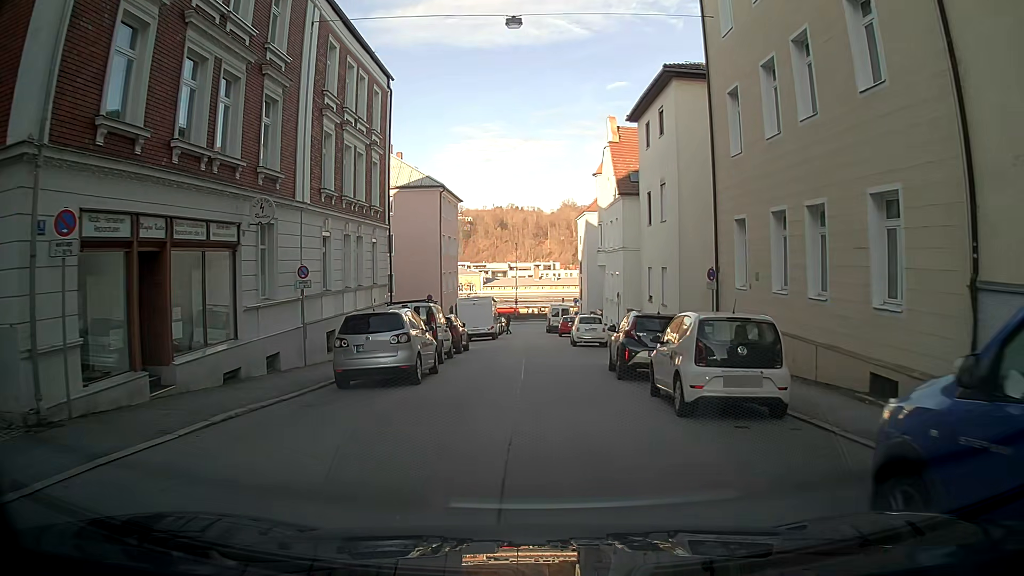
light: Day
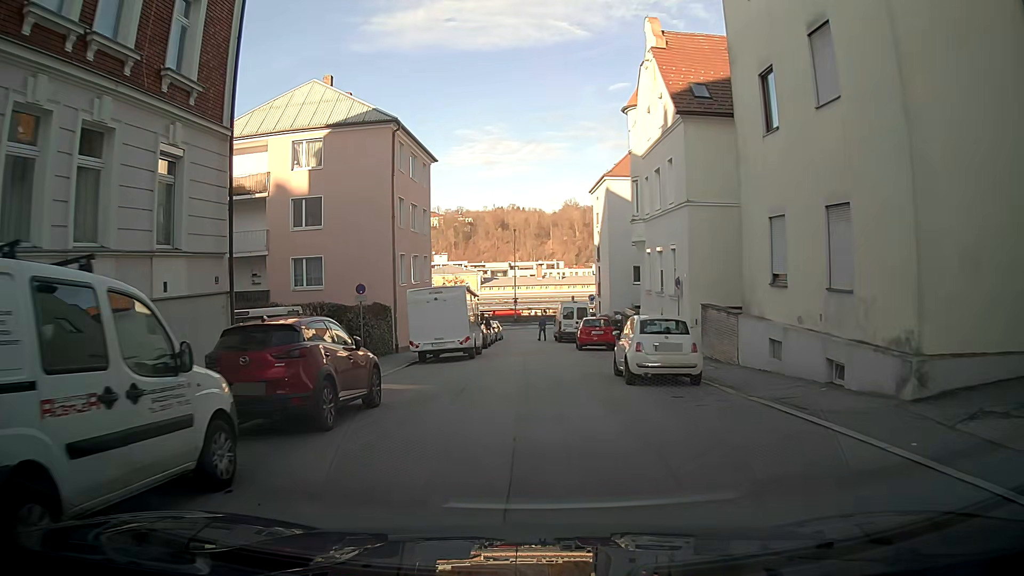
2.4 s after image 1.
(-0.2, +17.1) m; -2°
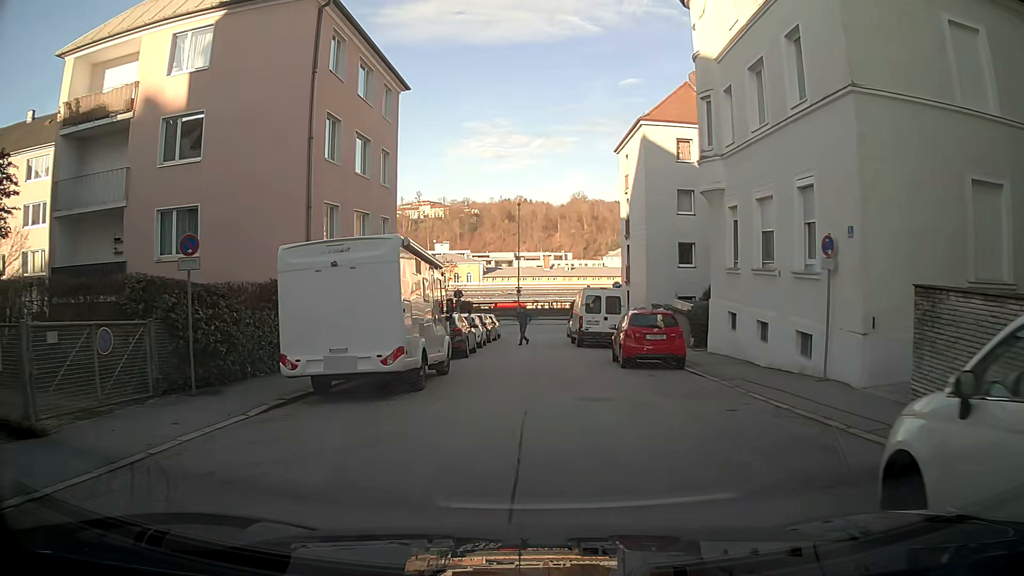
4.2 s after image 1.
(+0.2, +13.0) m; +2°
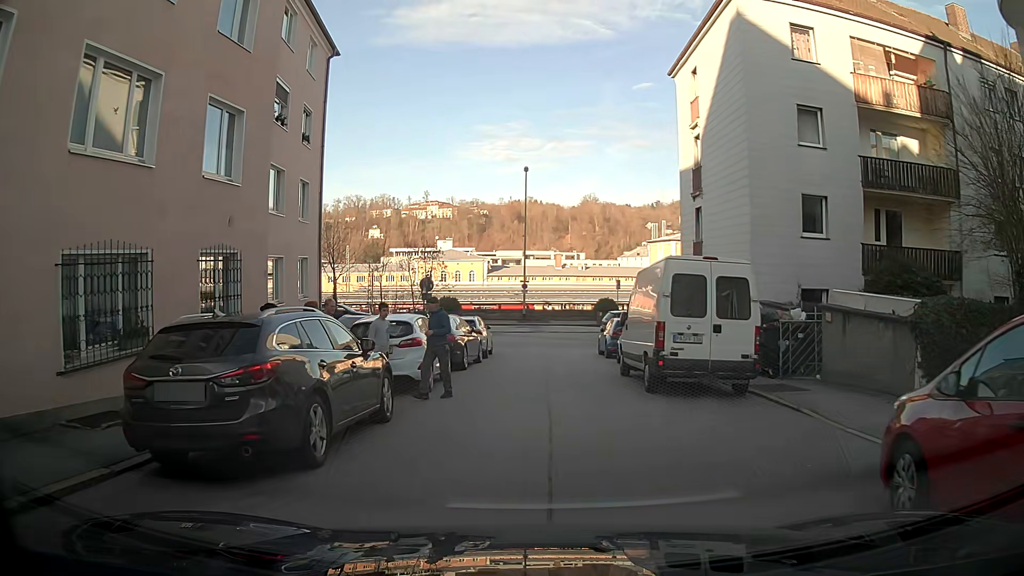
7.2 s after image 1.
(-0.4, +15.6) m; -1°
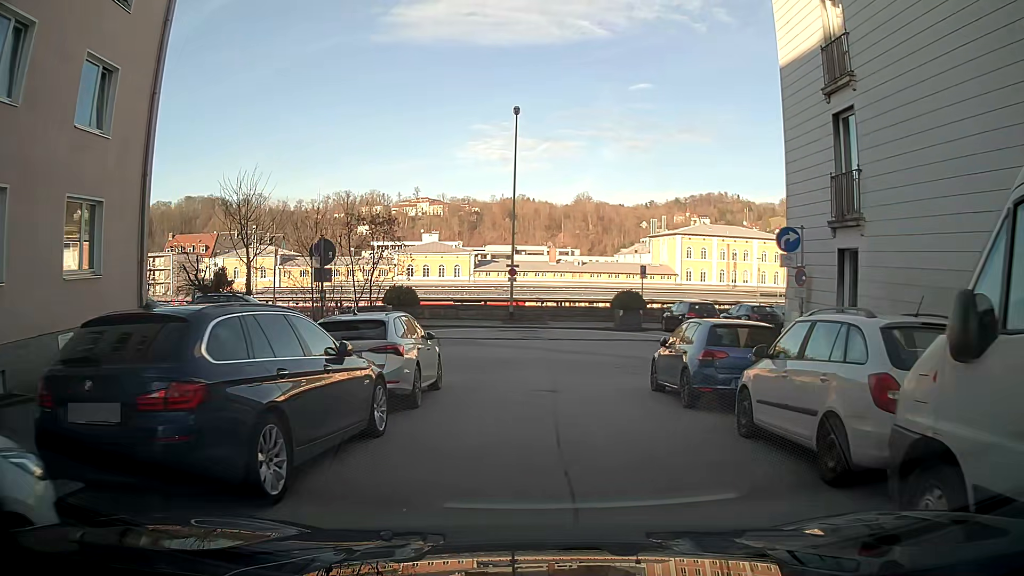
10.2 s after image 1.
(+0.2, +13.1) m; +2°
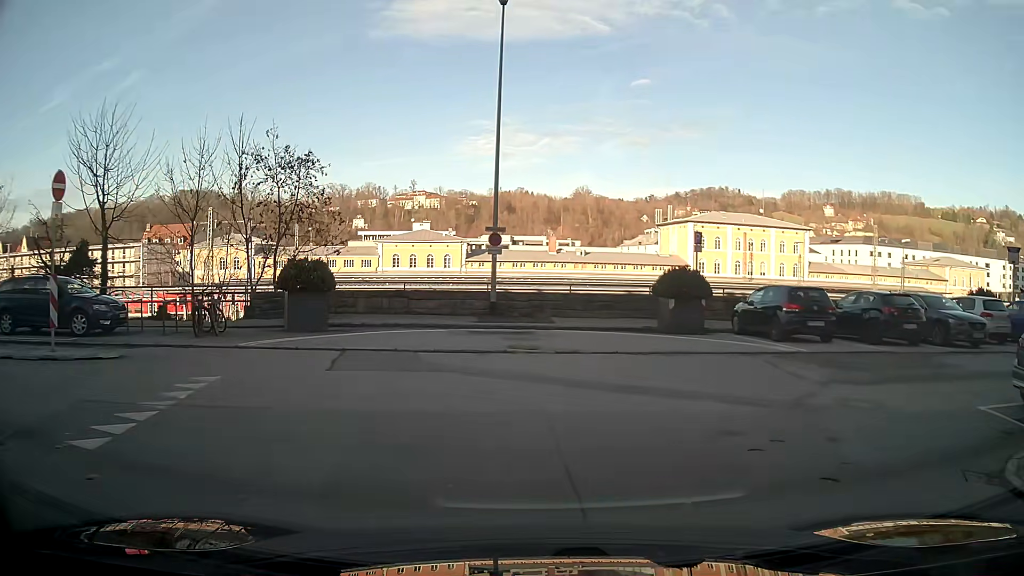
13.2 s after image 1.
(-0.3, +11.7) m; -2°
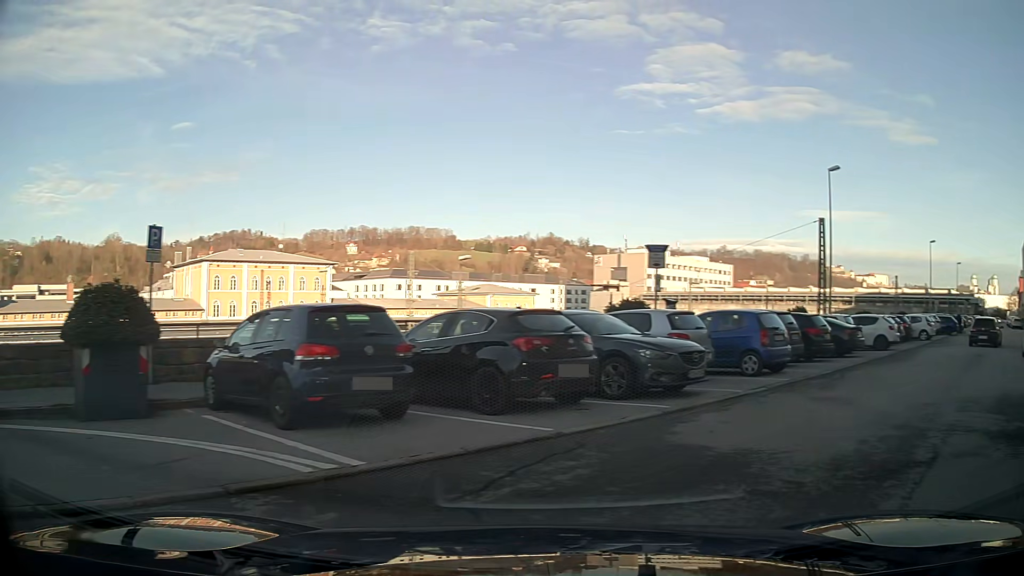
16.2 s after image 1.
(+2.8, +9.3) m; +46°
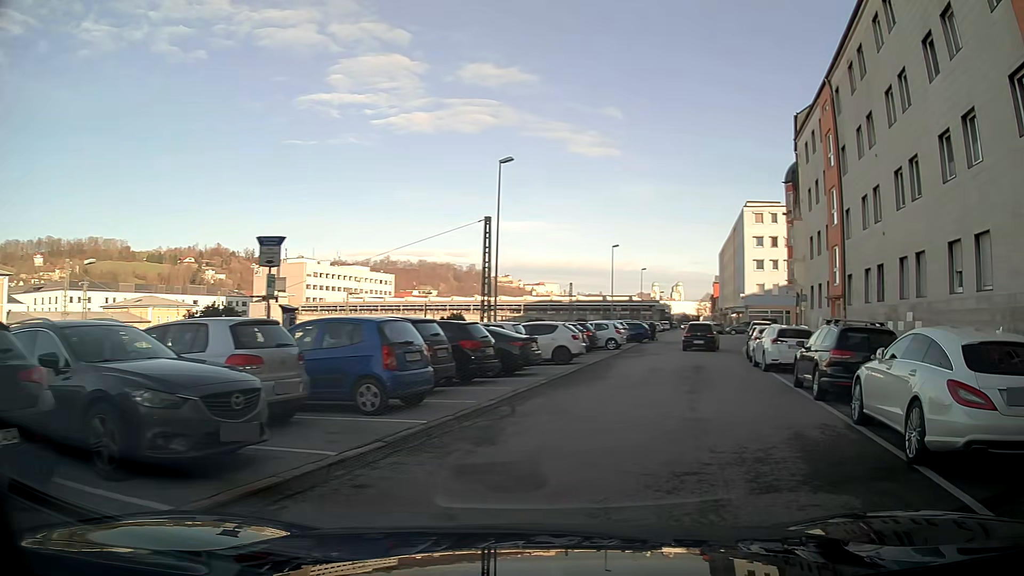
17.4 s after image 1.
(+1.4, +4.8) m; +28°
(+2, +10) (+3, +20) (+5, +29) (+8, +39) (+11, +49) (+14, +58) (+18, +67) (+27, +70) (+37, +67) (+47, +65) m
